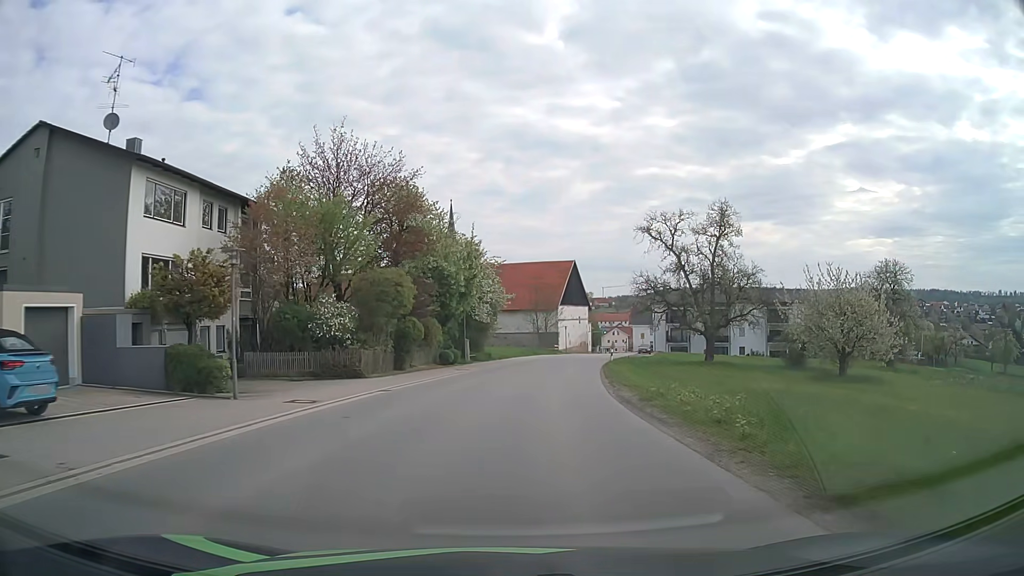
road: tertiary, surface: asphalt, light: Day
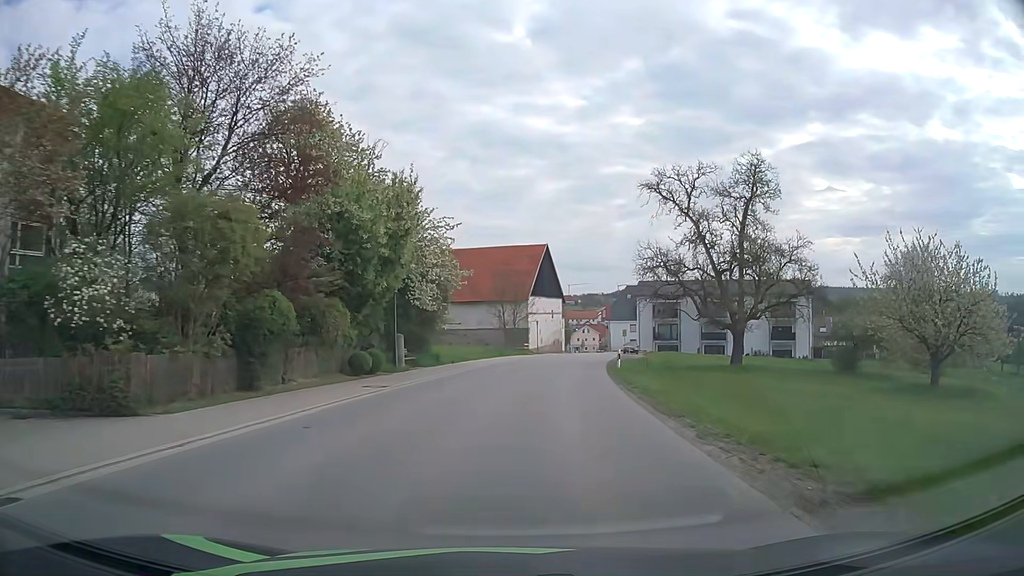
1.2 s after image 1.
(+0.4, +15.4) m; +3°
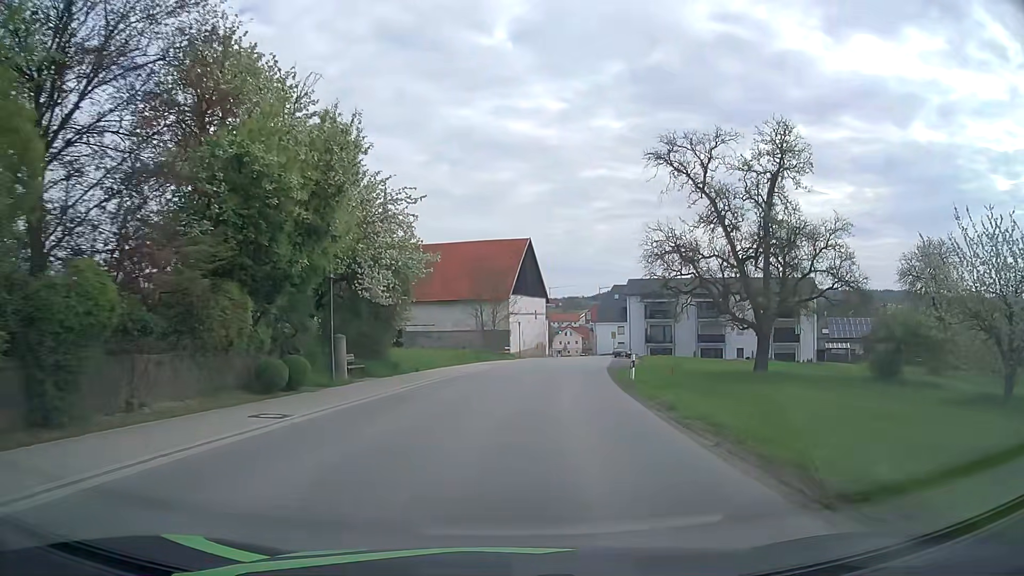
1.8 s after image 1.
(+0.1, +7.7) m; +1°
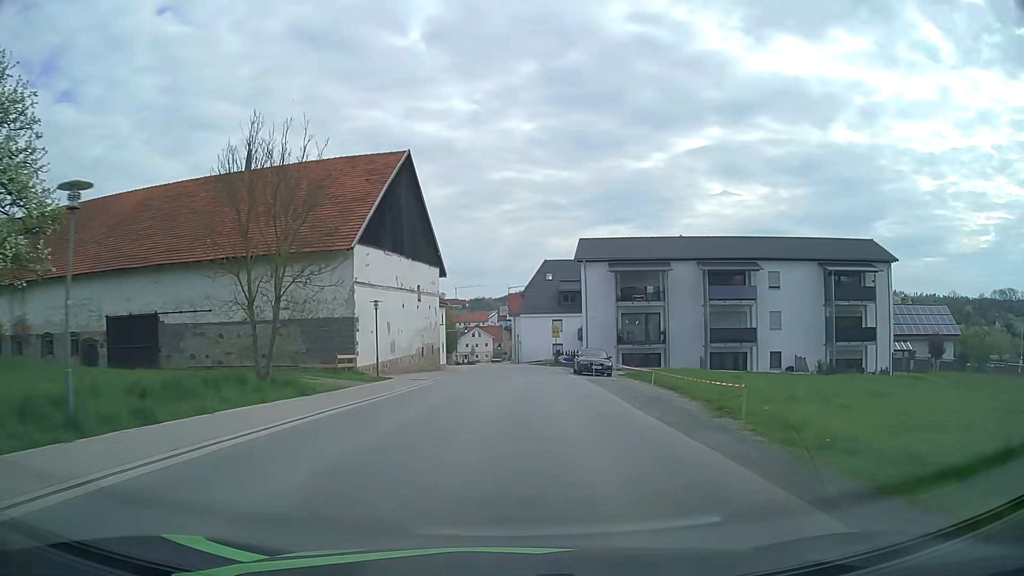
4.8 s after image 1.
(+3.0, +37.9) m; +8°
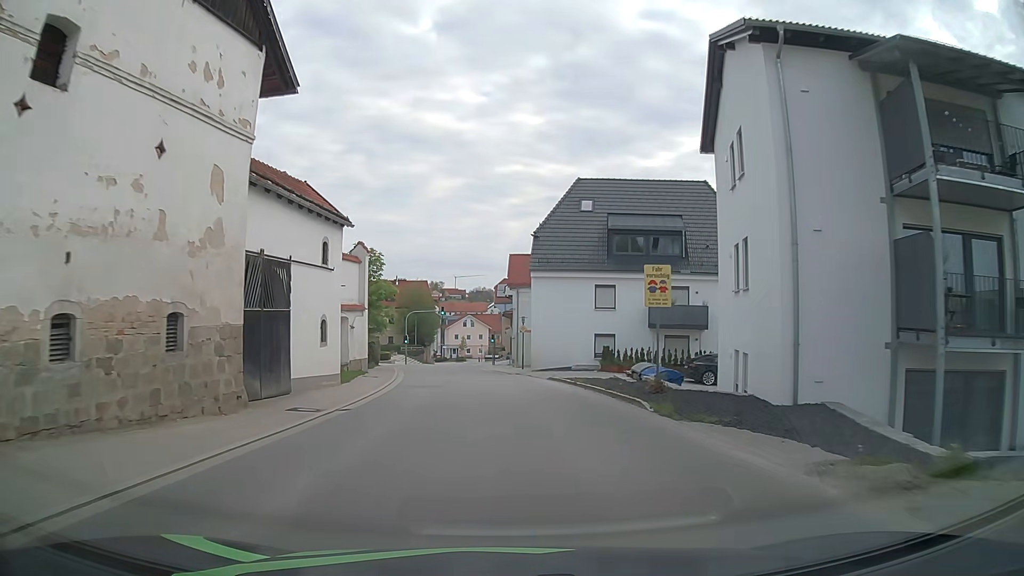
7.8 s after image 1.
(+0.6, +38.3) m; 0°
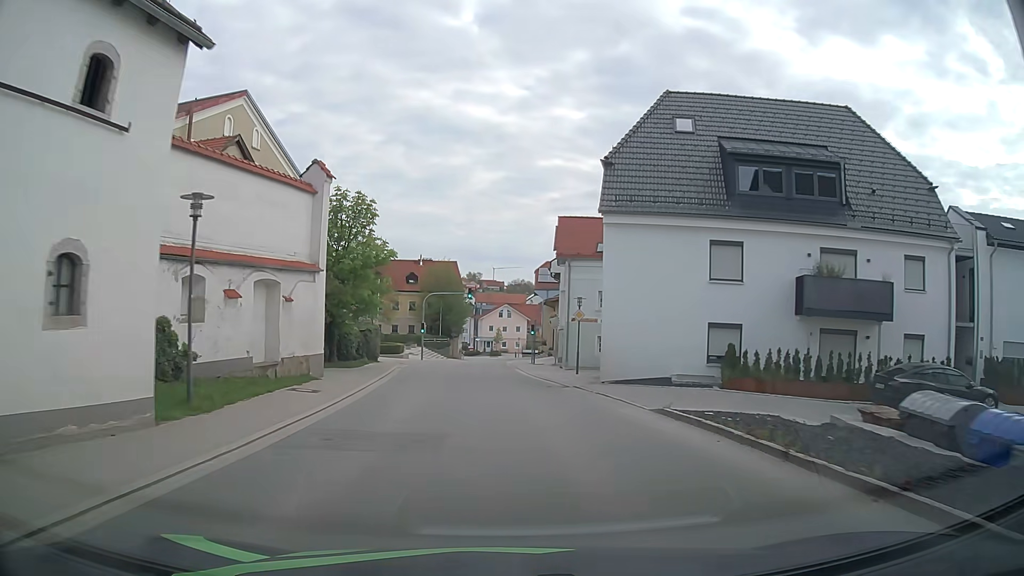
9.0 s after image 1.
(-0.3, +15.3) m; -4°
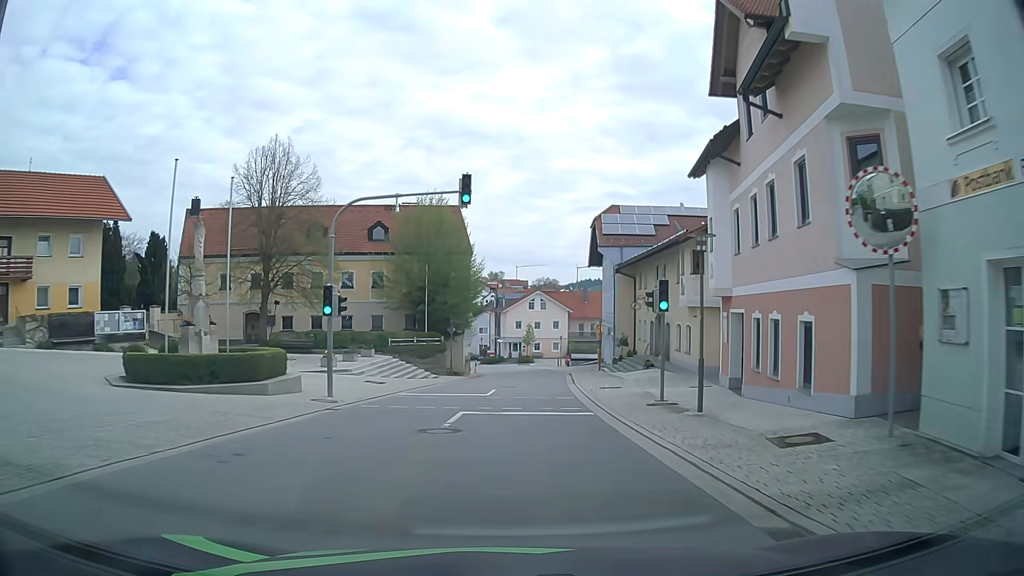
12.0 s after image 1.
(-1.0, +38.4) m; -2°
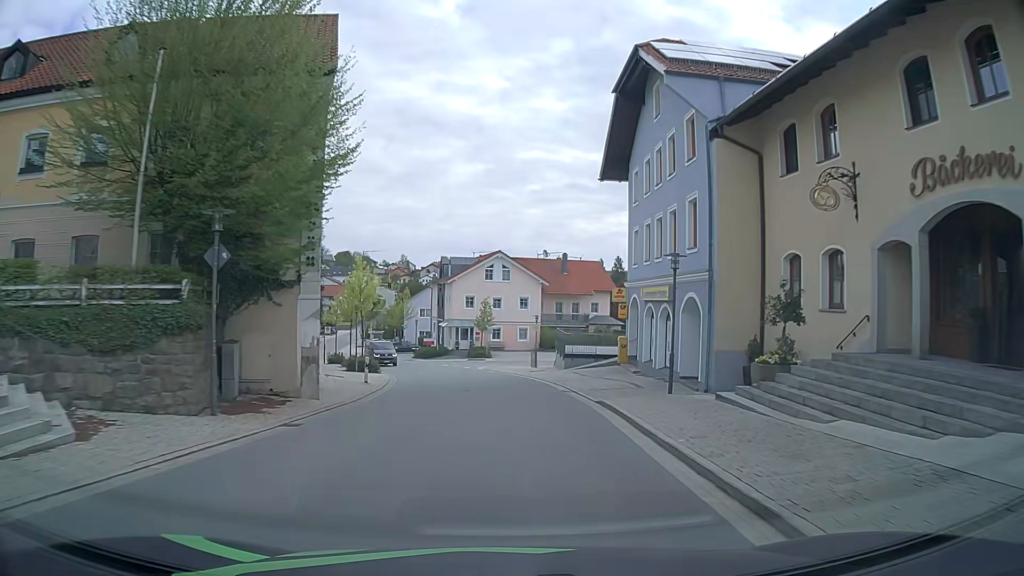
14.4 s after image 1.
(+1.0, +30.5) m; +4°
(0, +10) (0, +20) (-1, +30) (-3, +40) (-6, +49) (-10, +58) (-14, +67) (-19, +76) (-23, +86) (-26, +95) m
